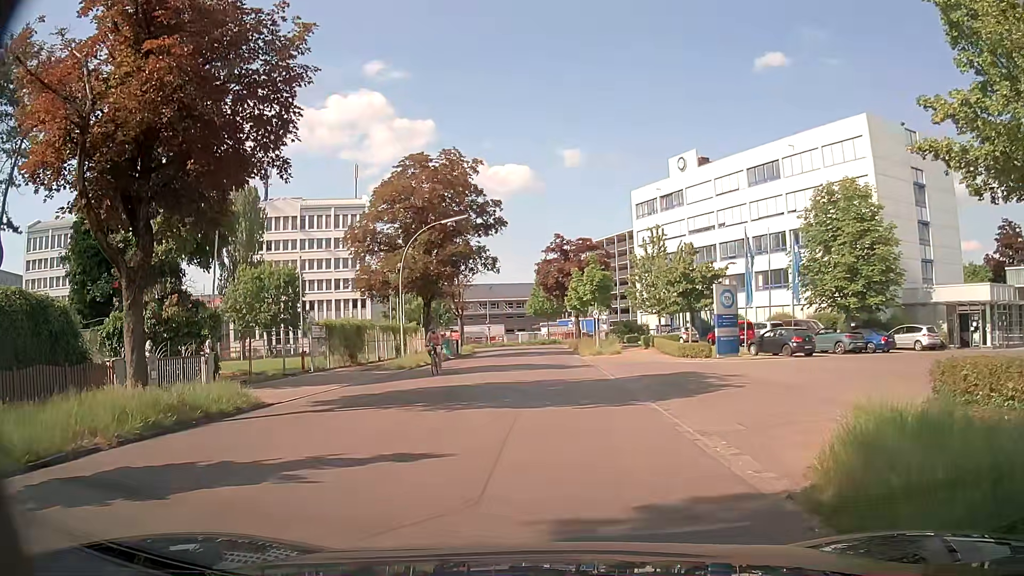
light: Day
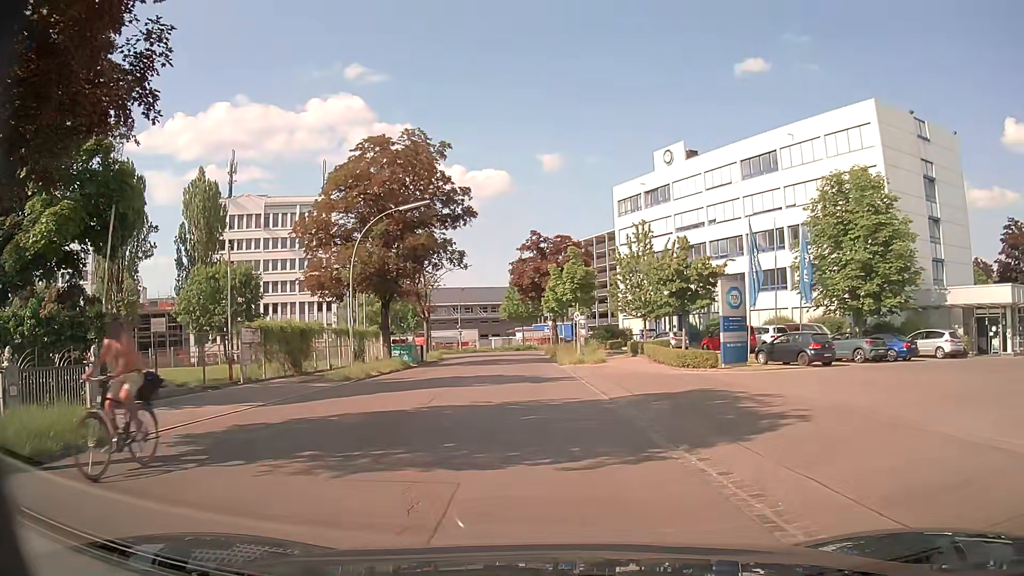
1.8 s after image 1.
(+0.1, +5.2) m; +2°
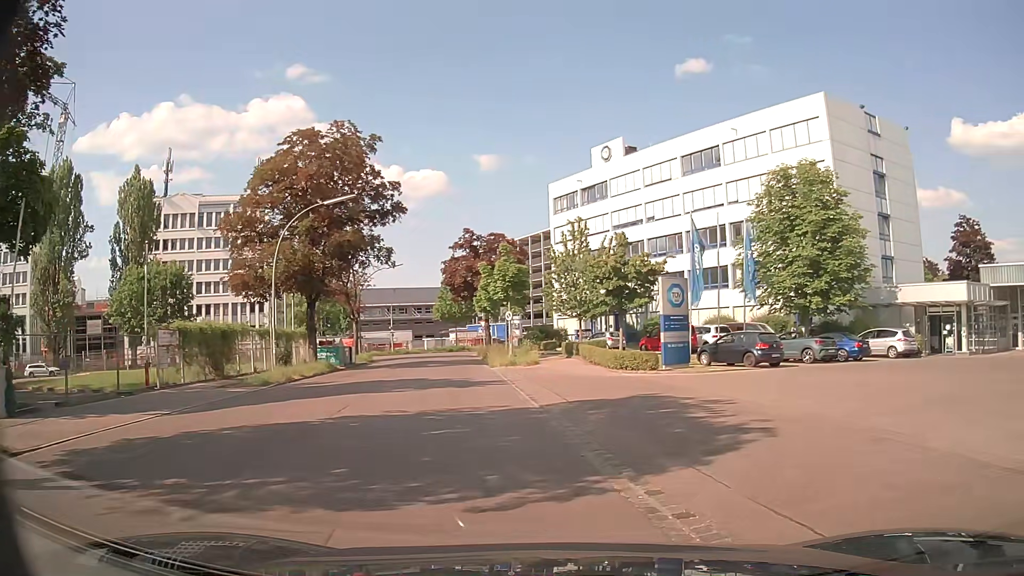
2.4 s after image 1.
(+0.1, +1.6) m; +6°
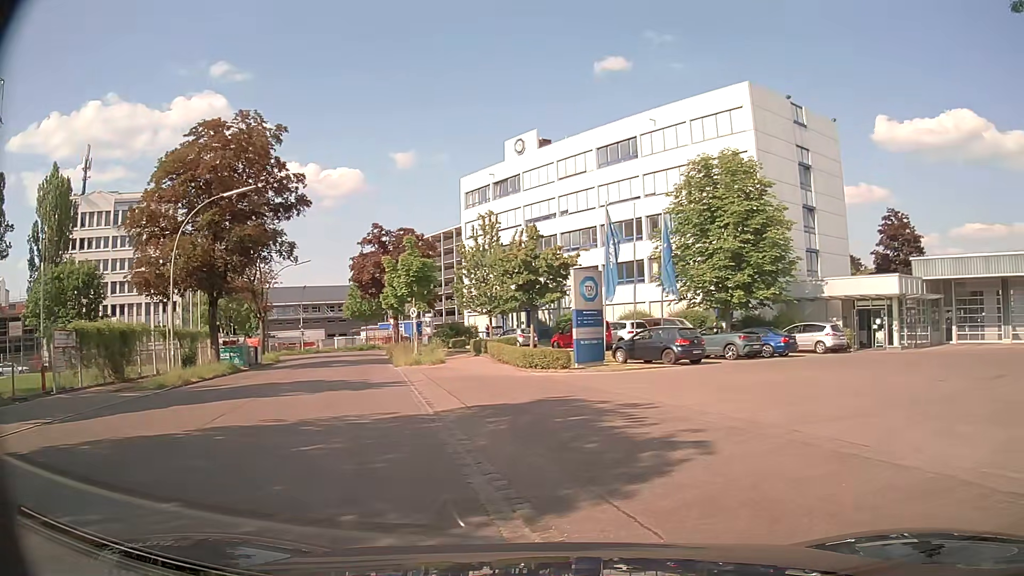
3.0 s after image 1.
(+0.1, +1.6) m; +7°
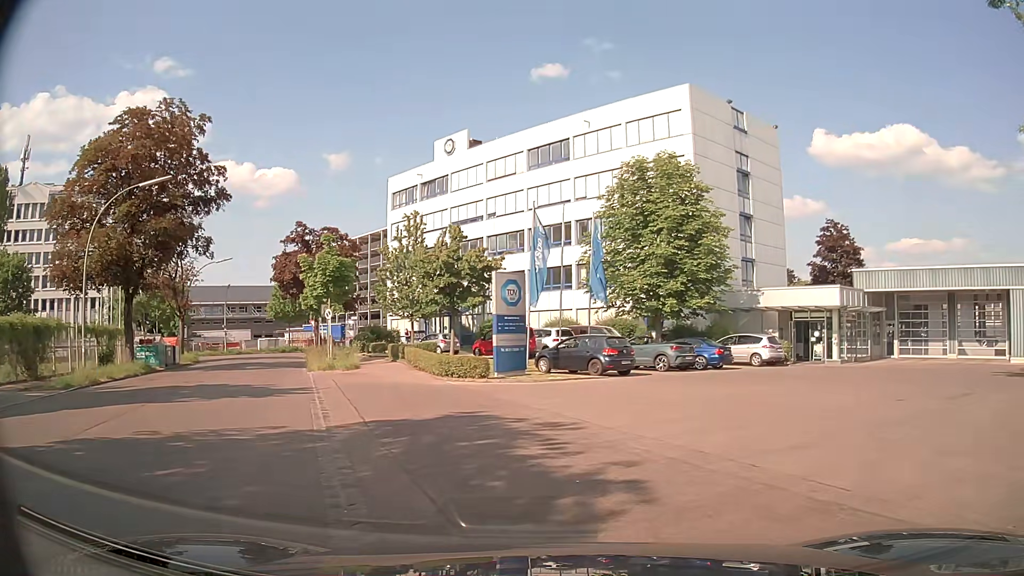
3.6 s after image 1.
(+0.1, +1.6) m; +5°
